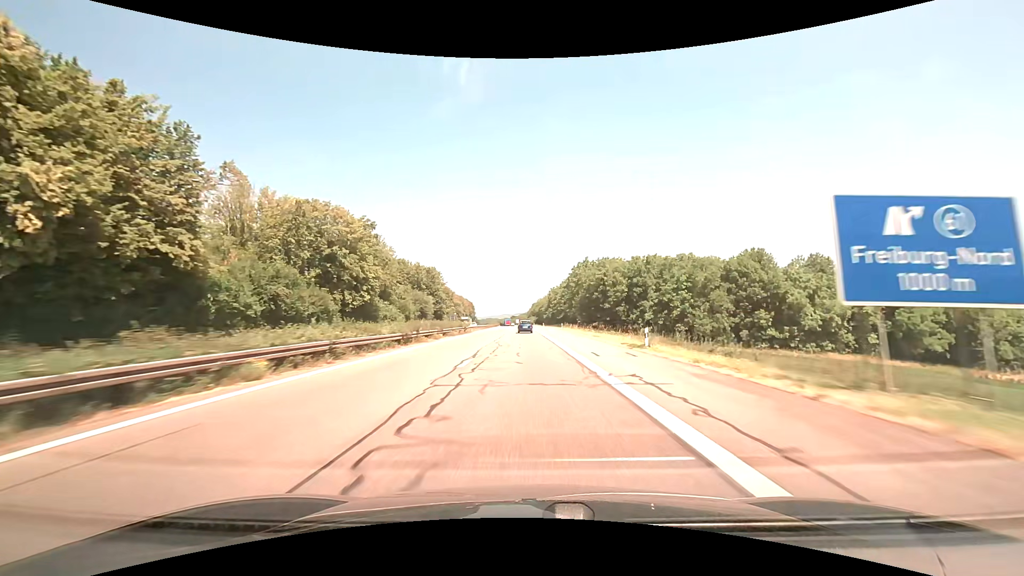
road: motorway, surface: asphalt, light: Day
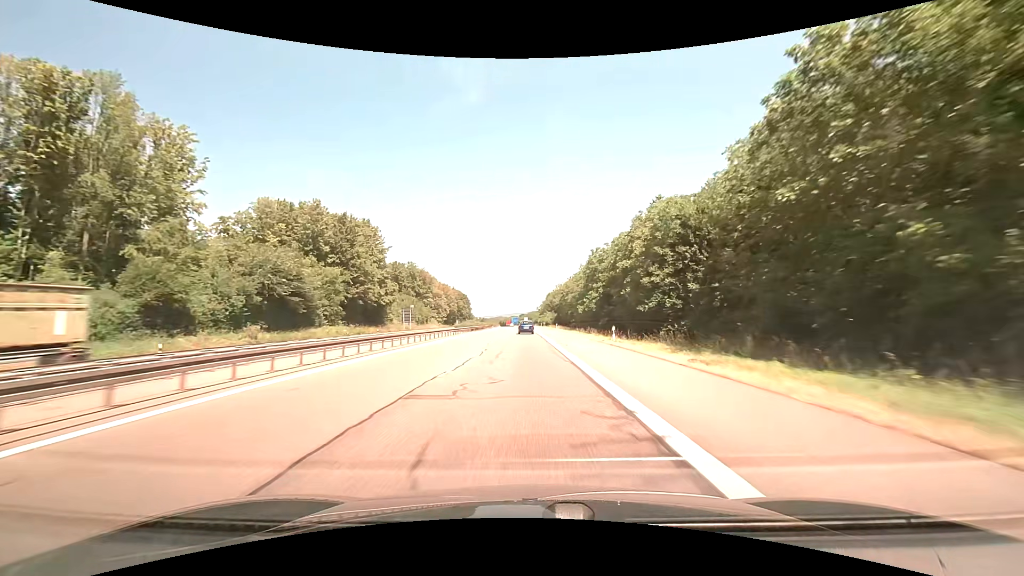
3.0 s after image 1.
(-1.0, +91.9) m; -1°
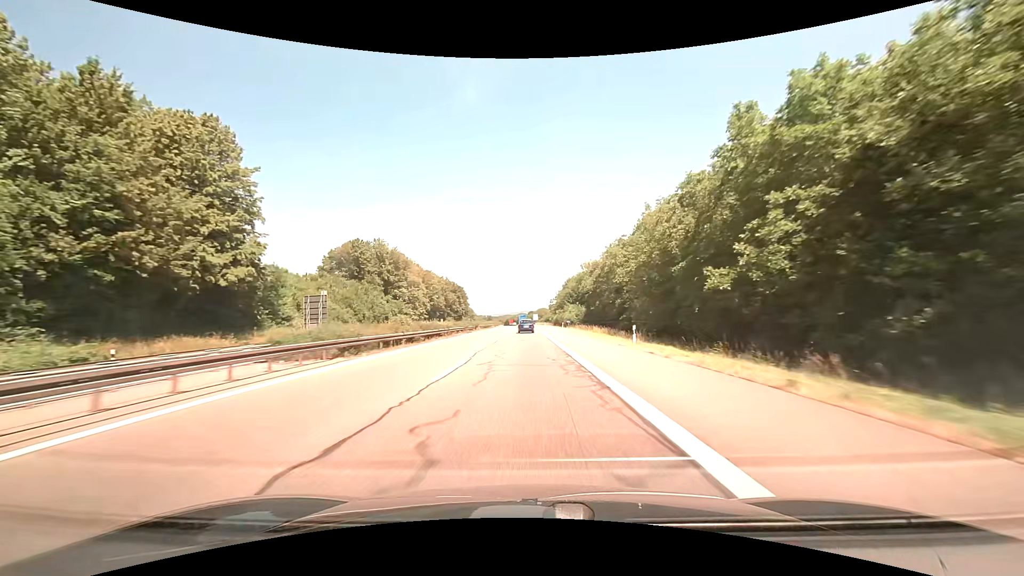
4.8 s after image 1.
(-0.4, +54.4) m; -1°
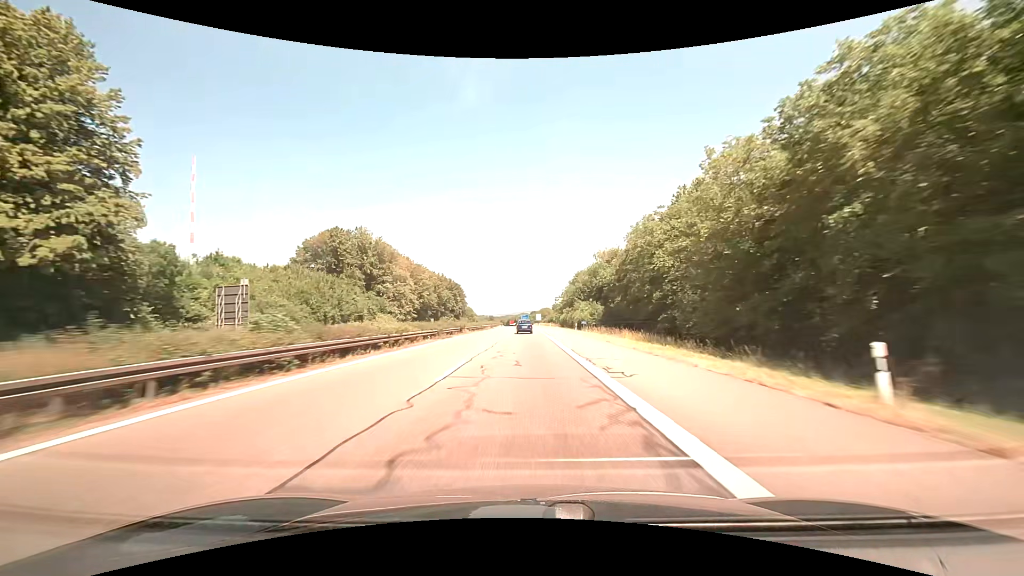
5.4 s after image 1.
(0.0, +18.1) m; 0°
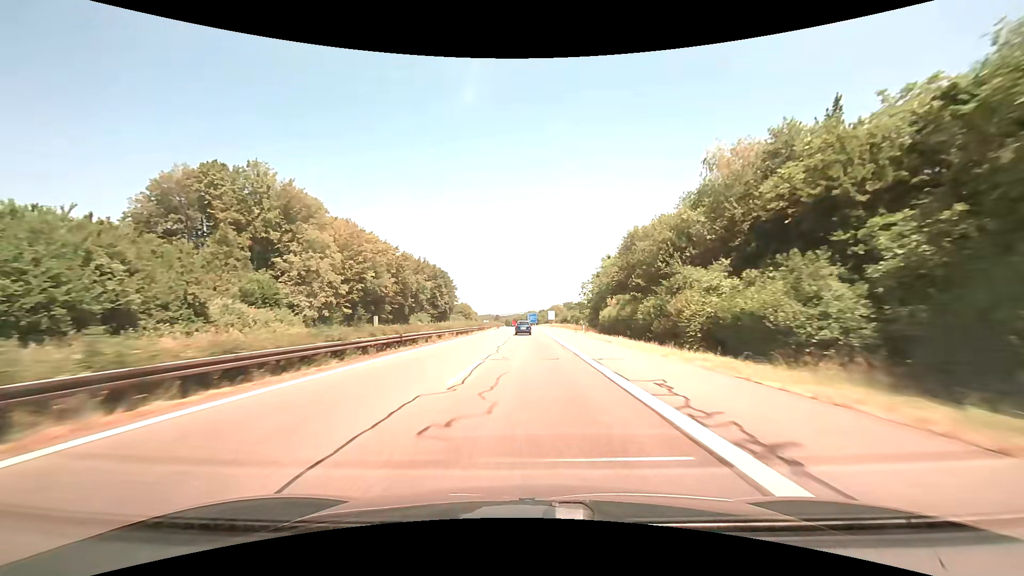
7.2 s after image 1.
(-0.5, +54.0) m; -1°
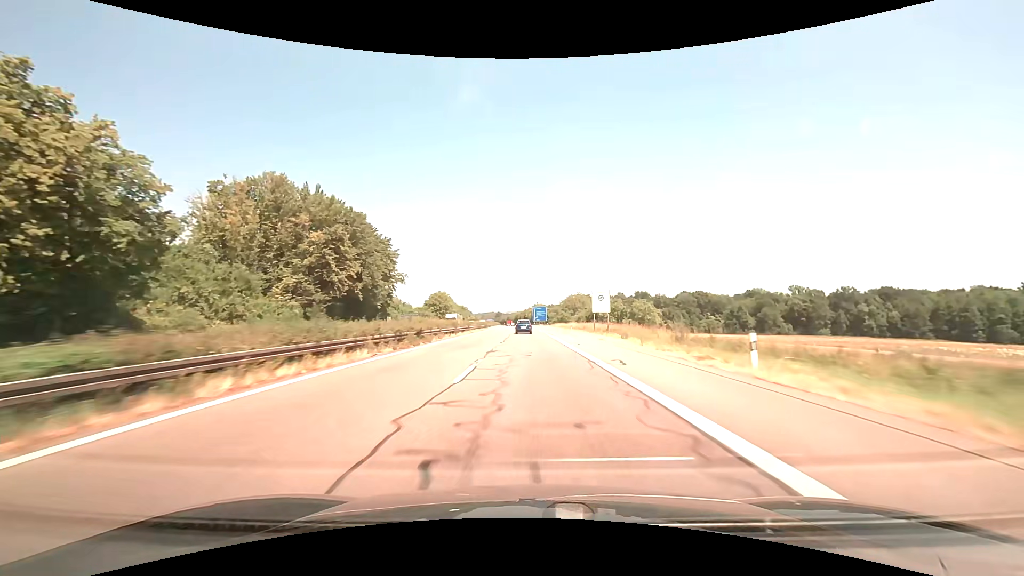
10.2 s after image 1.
(-0.6, +89.6) m; -1°
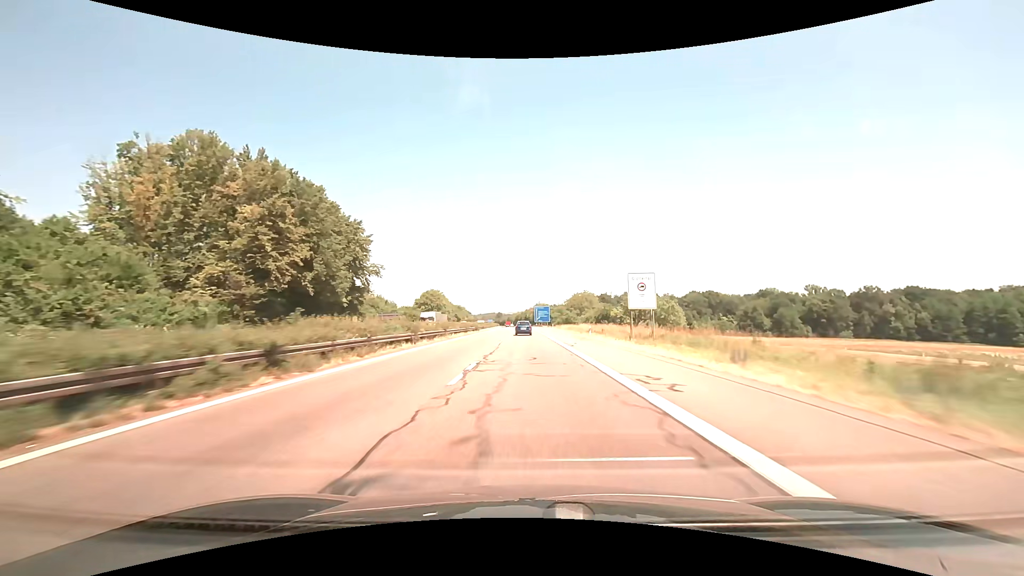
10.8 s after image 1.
(0.0, +17.9) m; 0°
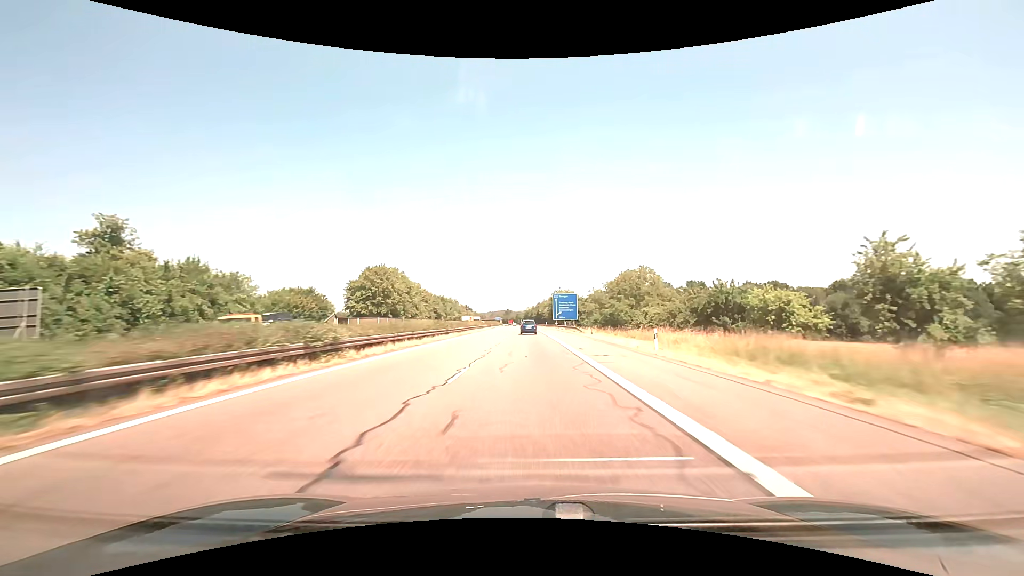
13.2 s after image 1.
(-0.7, +71.5) m; -1°
(0, +10) (0, +20) (0, +30) (0, +40) (0, +50) (0, +60) (-1, +70) (-1, +80) (-1, +90) (-1, +100) m
